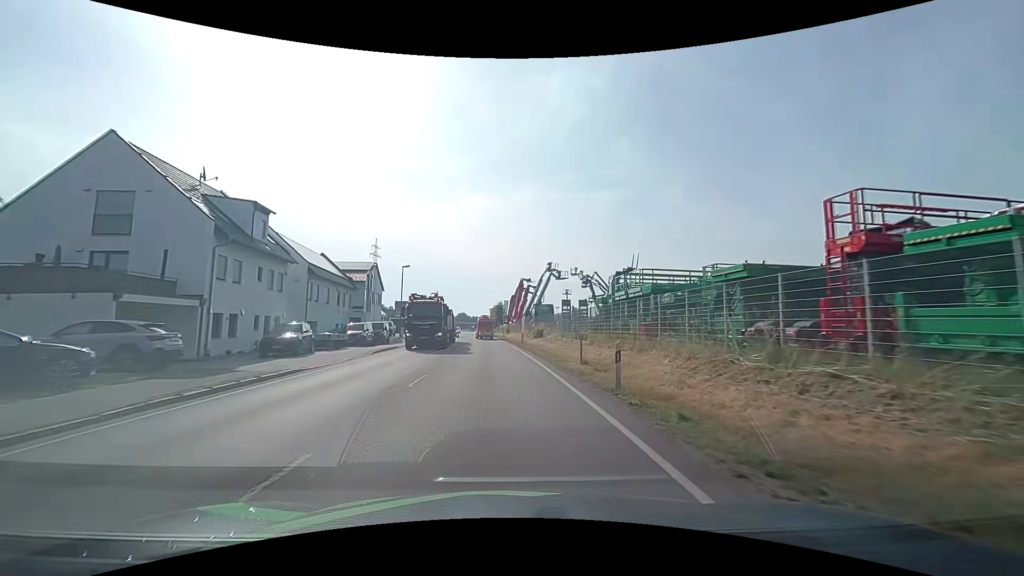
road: primary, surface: asphalt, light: Day
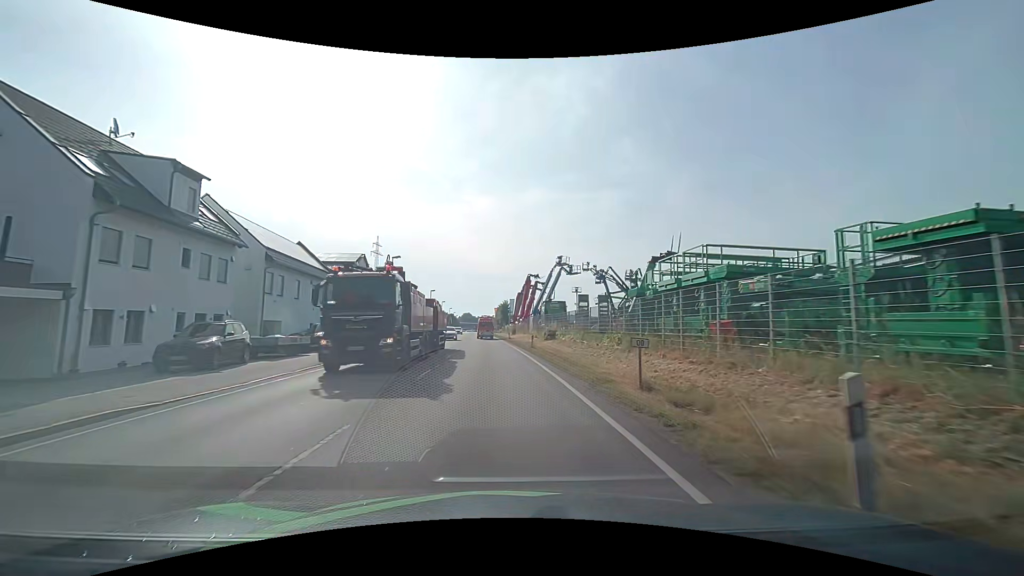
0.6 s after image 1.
(0.0, +7.5) m; -1°
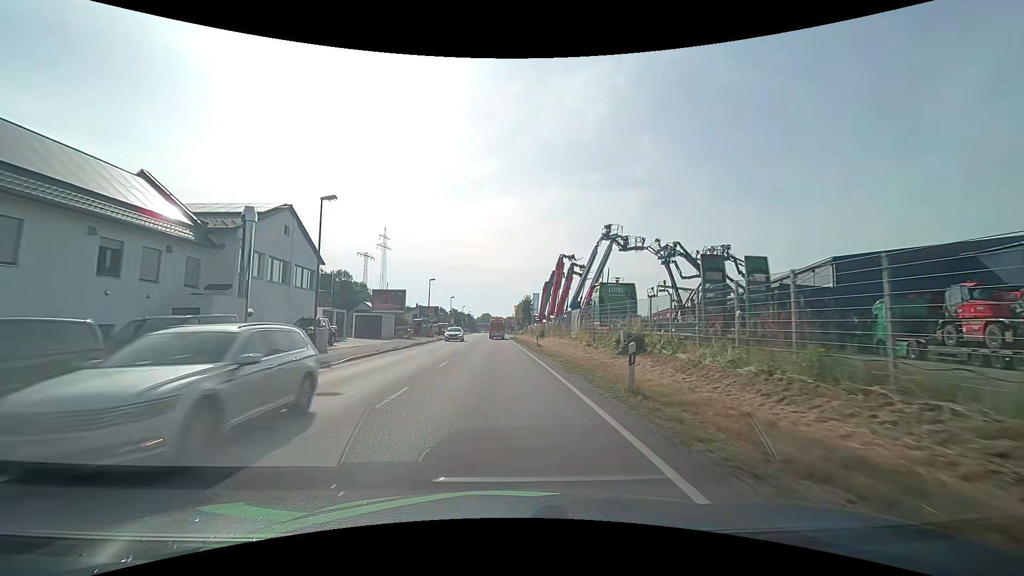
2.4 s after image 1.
(-0.4, +22.7) m; -2°
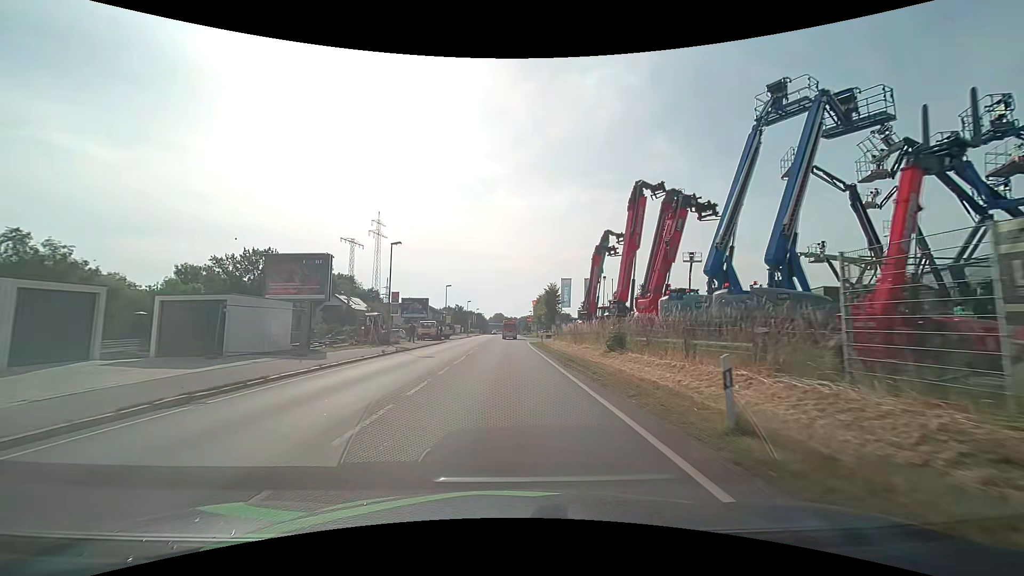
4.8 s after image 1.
(-0.7, +29.9) m; -2°
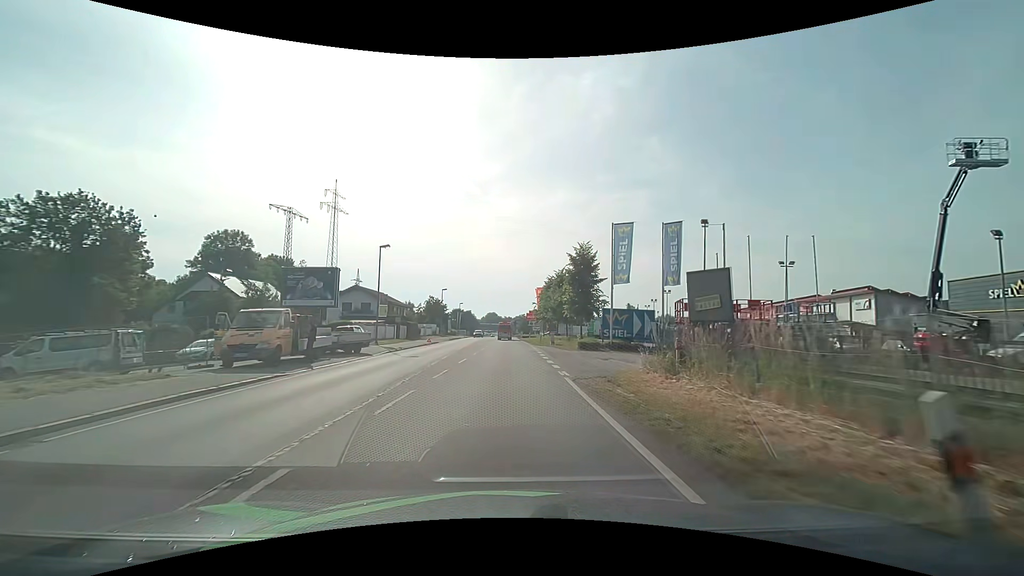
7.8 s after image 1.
(+0.3, +37.0) m; +1°
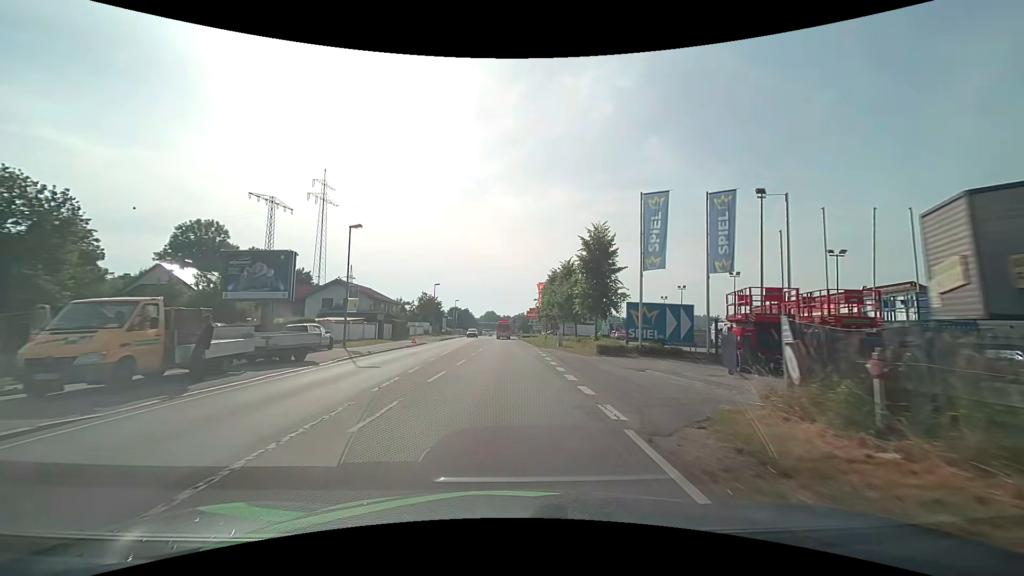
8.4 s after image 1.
(0.0, +7.4) m; -1°
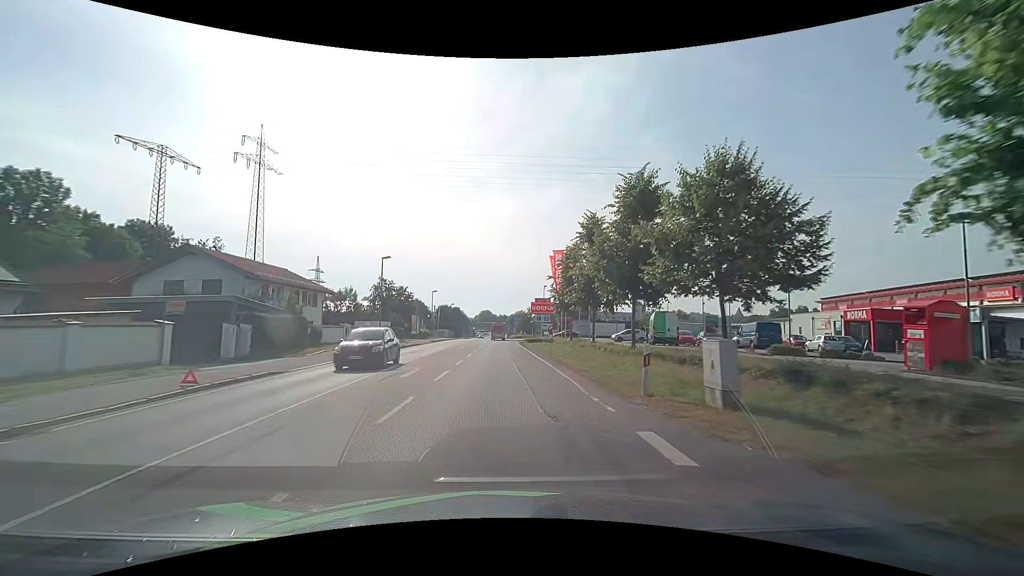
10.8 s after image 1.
(+0.5, +29.4) m; +1°
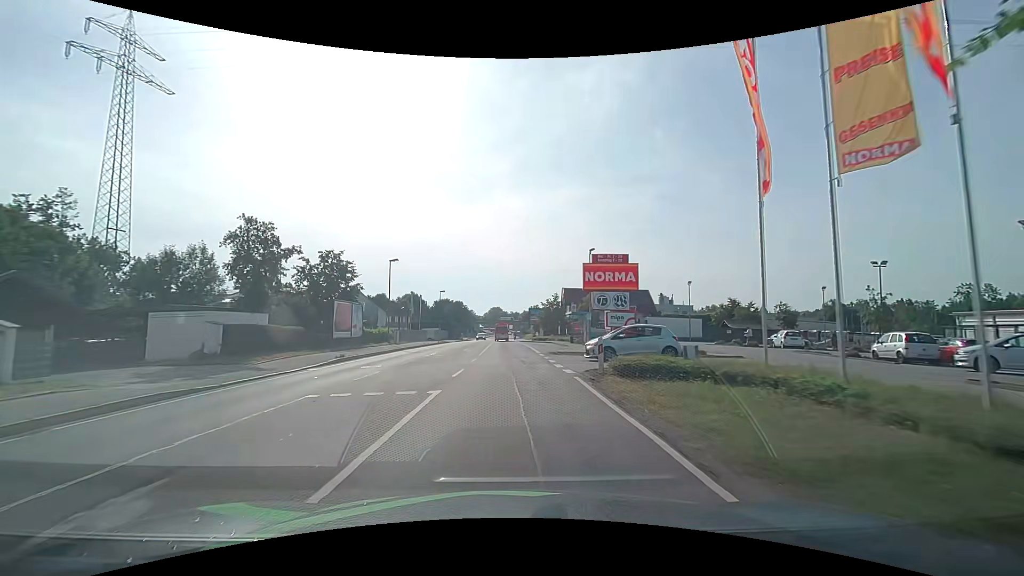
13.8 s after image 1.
(-0.3, +36.7) m; -1°
(0, +10) (0, +20) (0, +30) (0, +40) (0, +50) (0, +60) (0, +70) (0, +80) (0, +90) (0, +100) m
